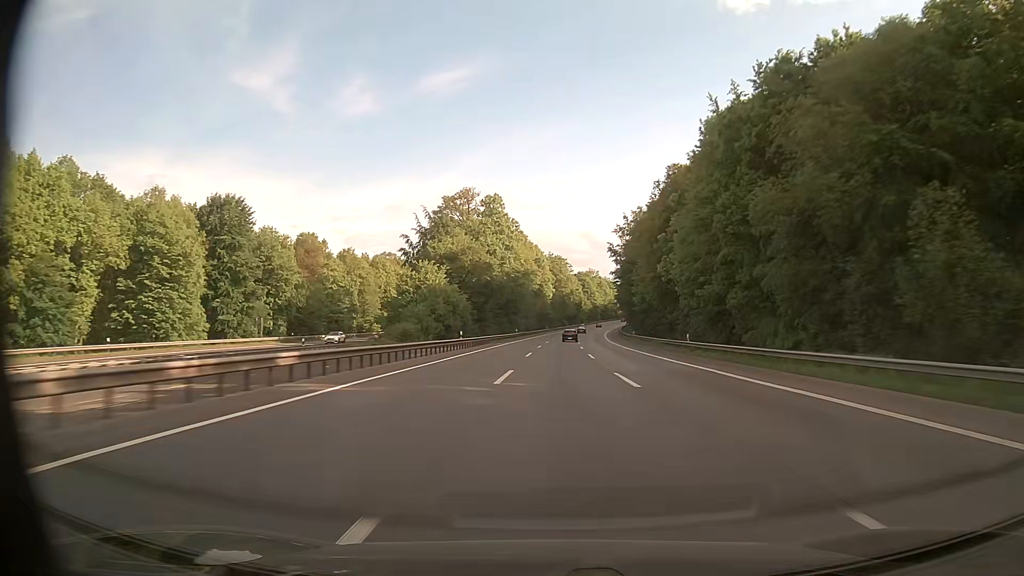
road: motorway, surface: asphalt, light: Day
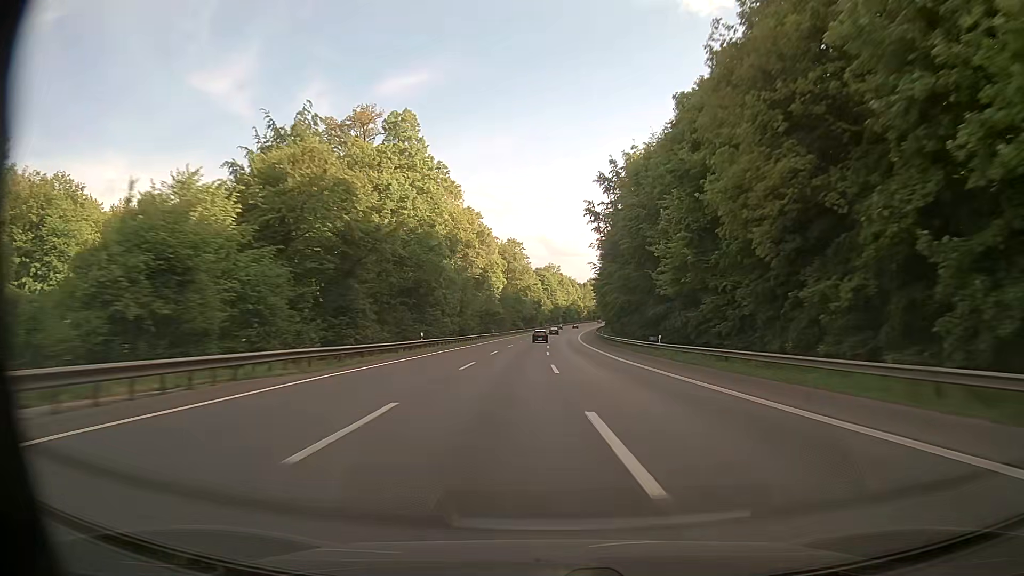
(+1.7, +47.6) m; +4°
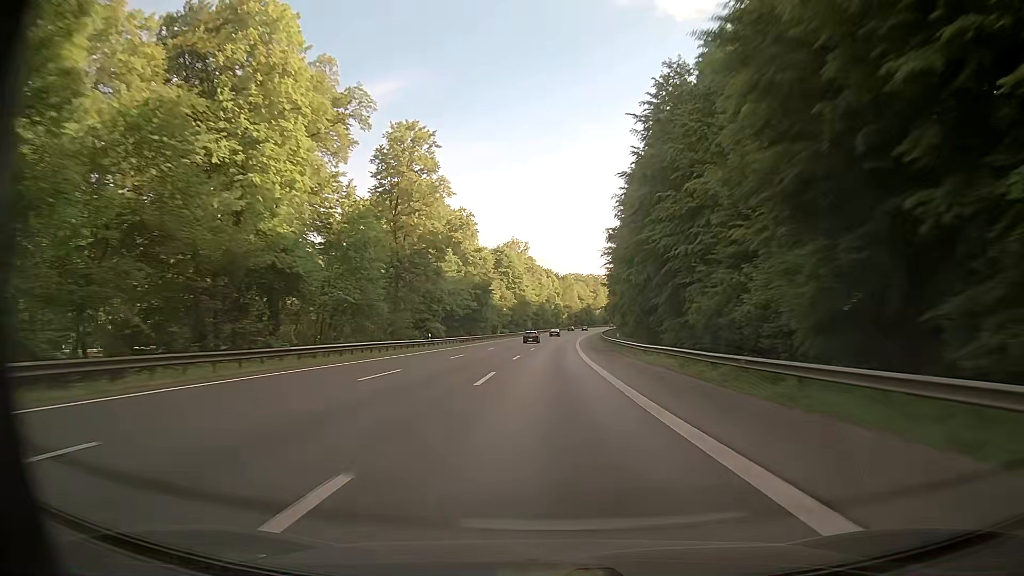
(+3.1, +94.8) m; +3°
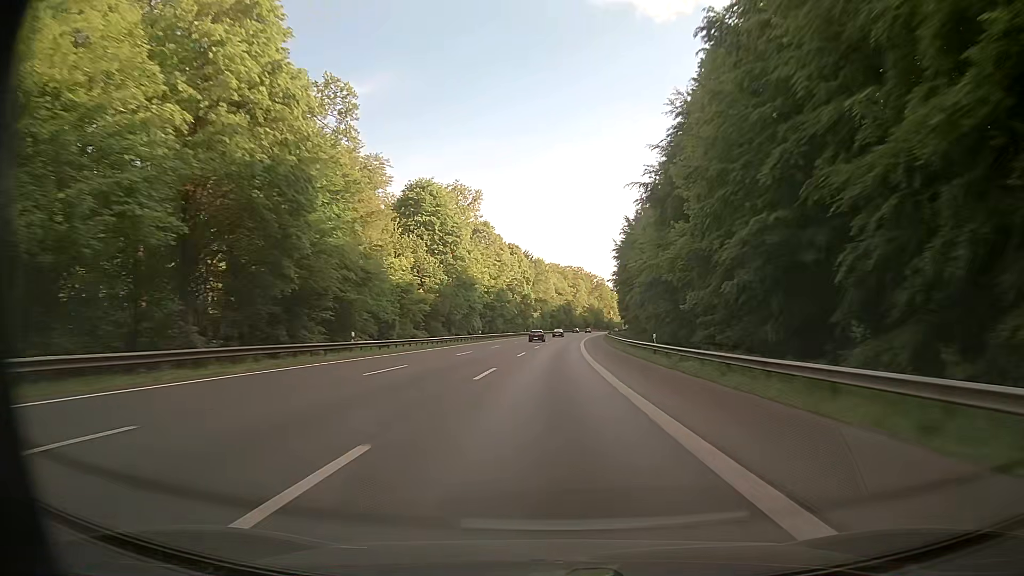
(+1.0, +70.5) m; +2°
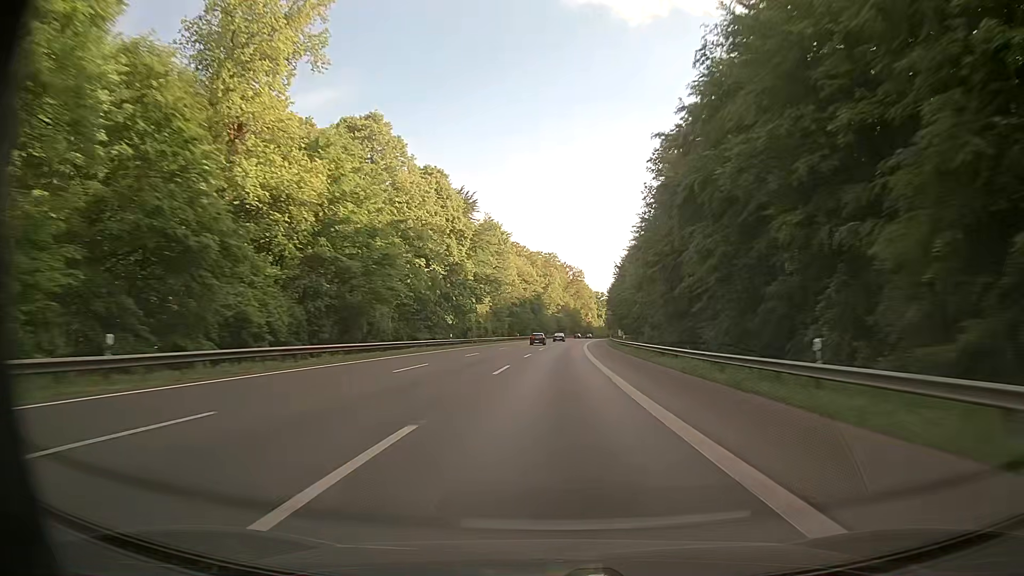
(+1.9, +69.6) m; +3°
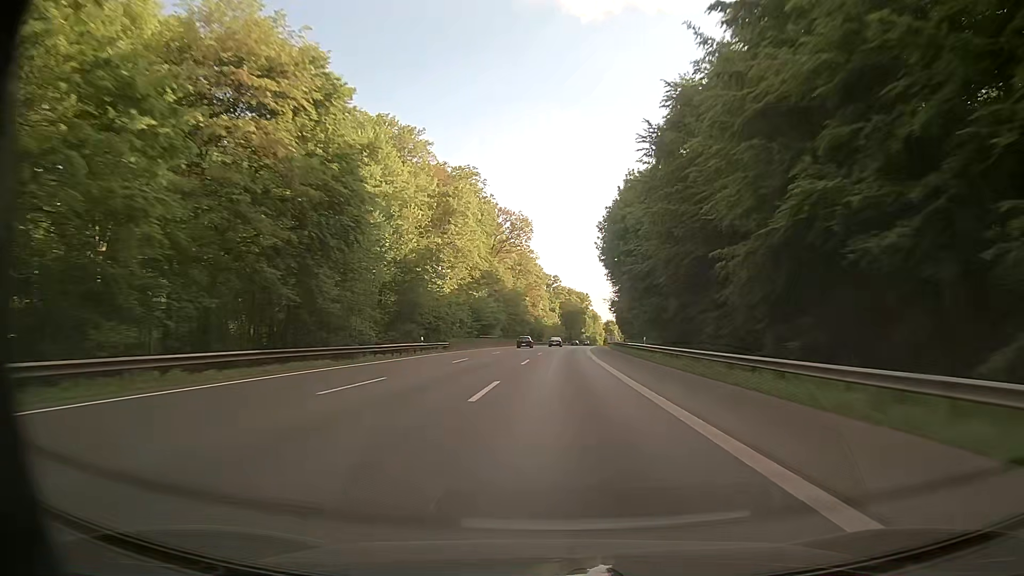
(+5.0, +115.1) m; +5°
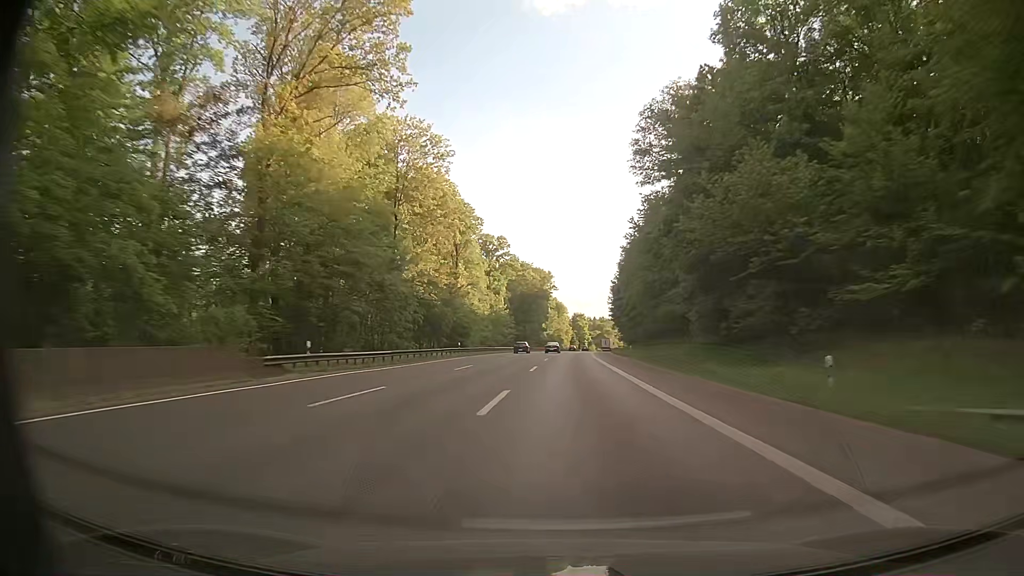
(+3.2, +92.2) m; +4°
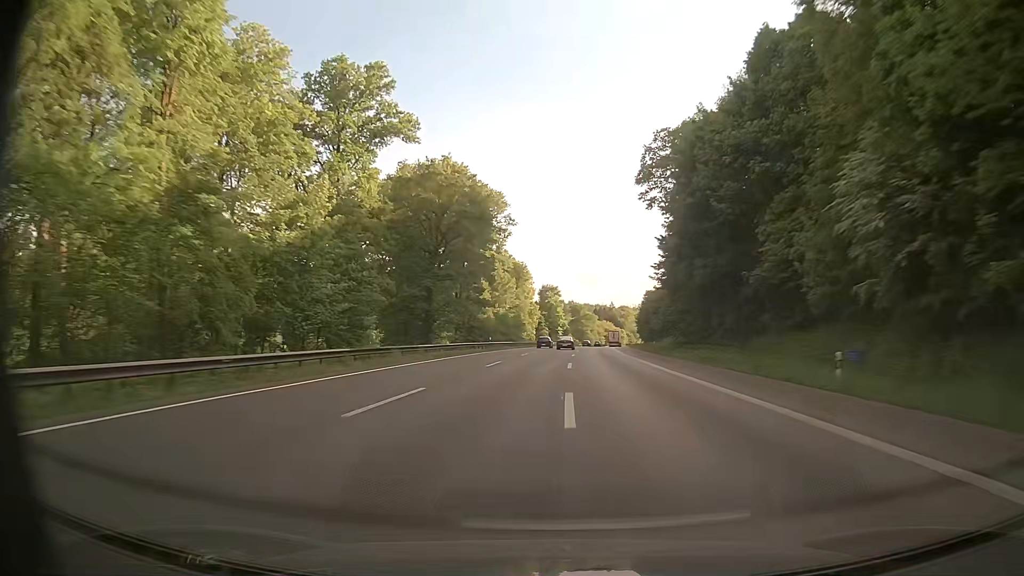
(+2.0, +92.5) m; +3°
